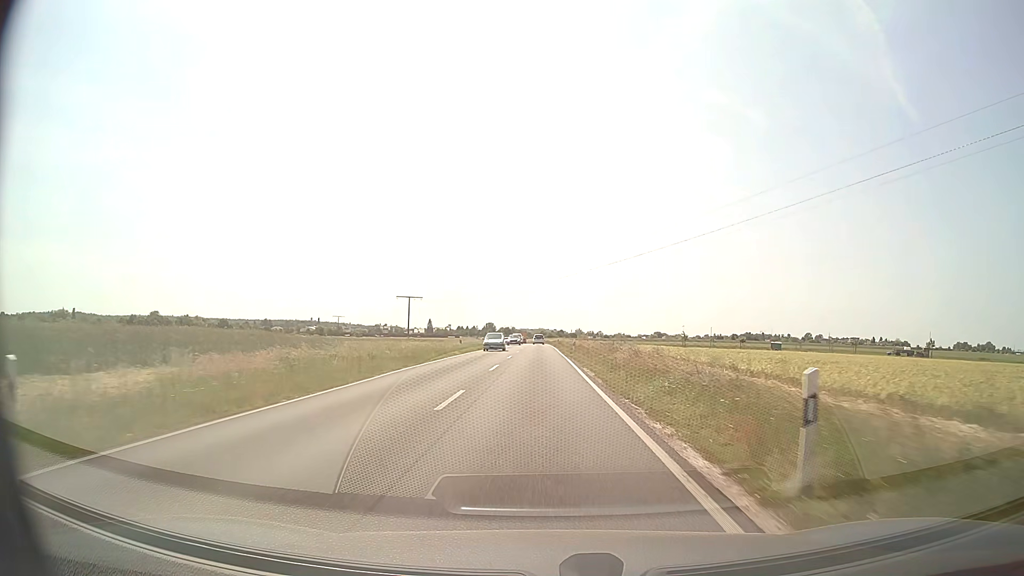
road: secondary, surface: asphalt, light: Day
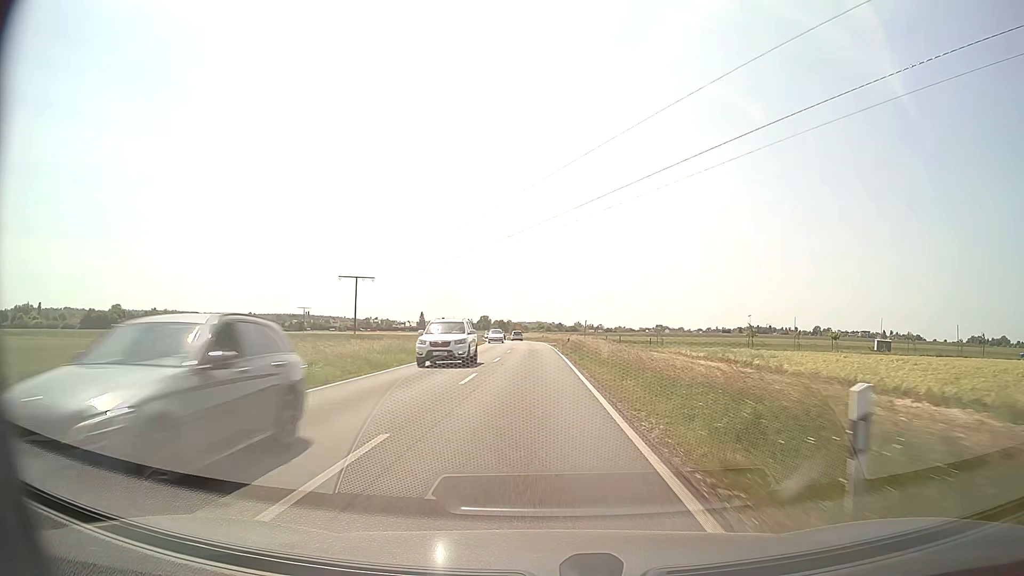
(+0.2, +43.1) m; 0°
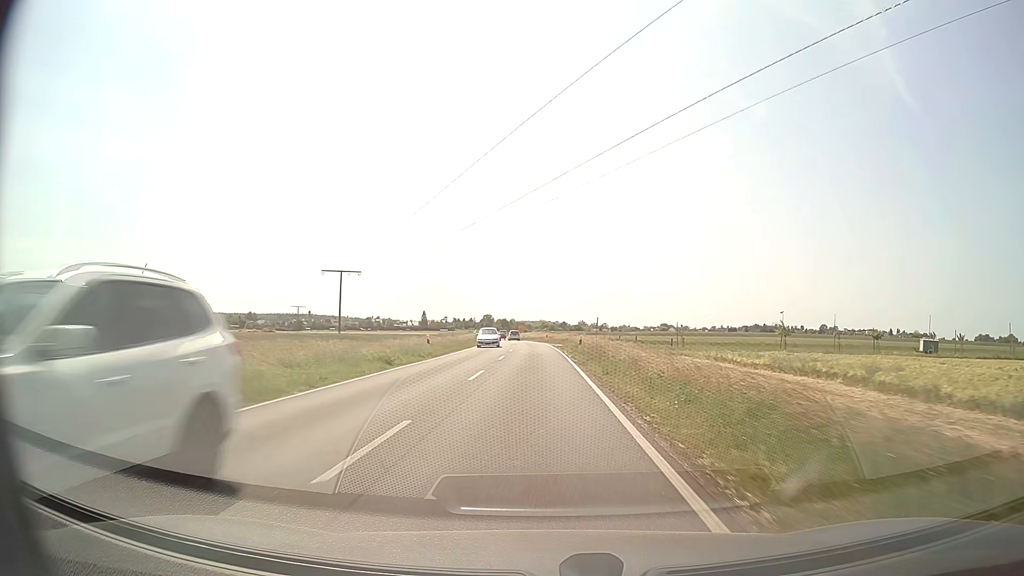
(0.0, +10.8) m; 0°
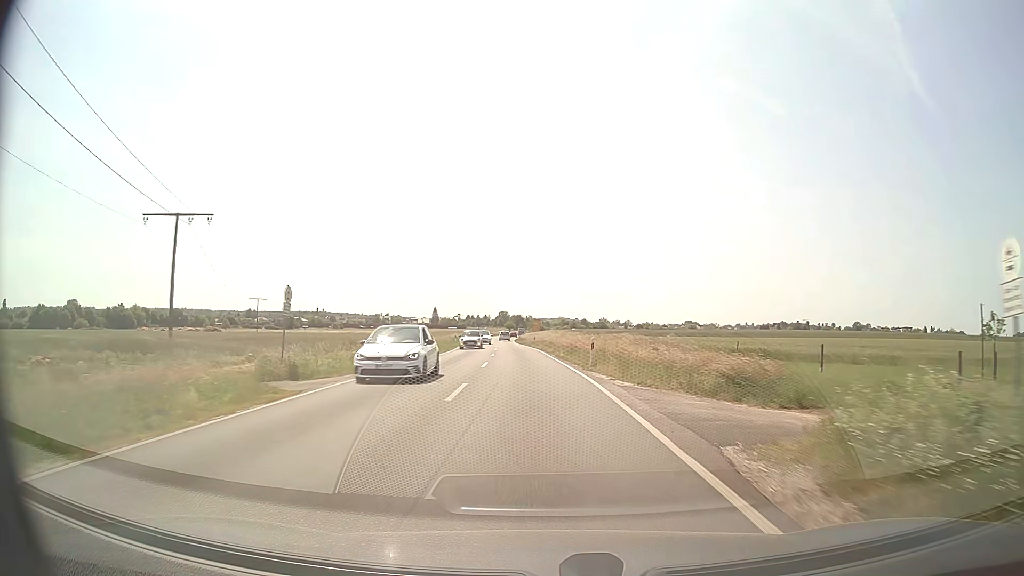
(-0.6, +53.4) m; -1°
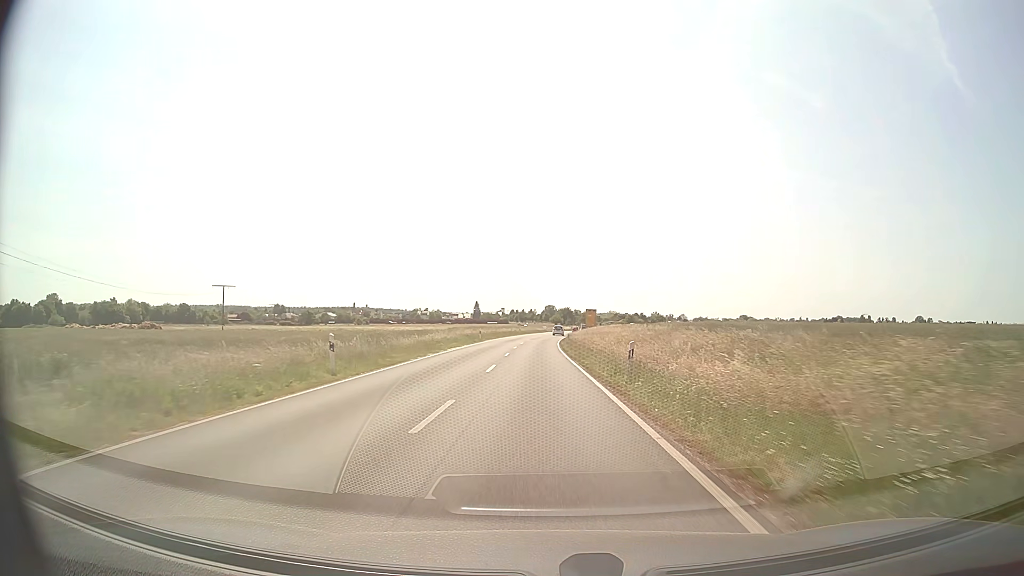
(-2.0, +51.9) m; -4°
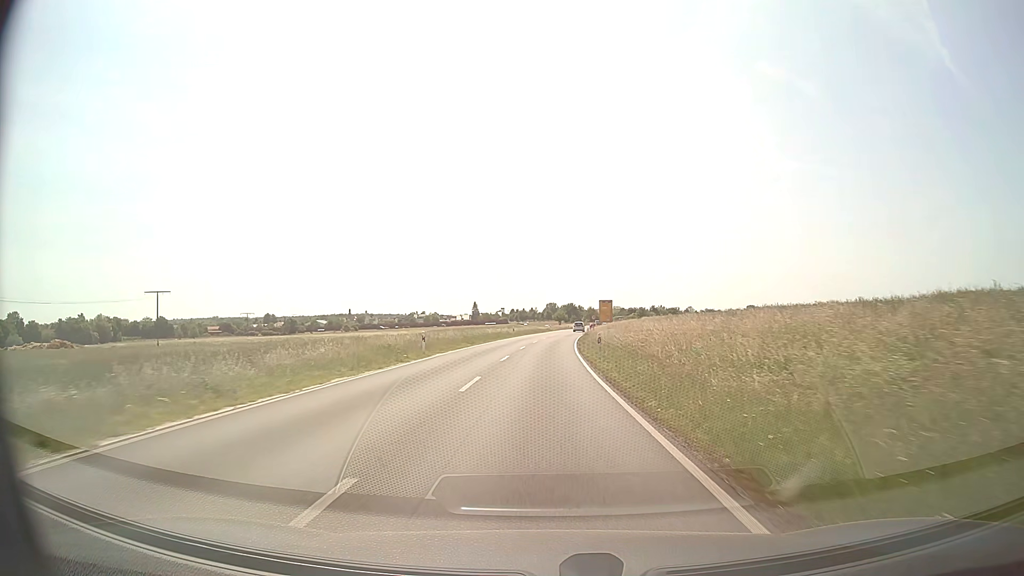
(-0.2, +30.8) m; 0°
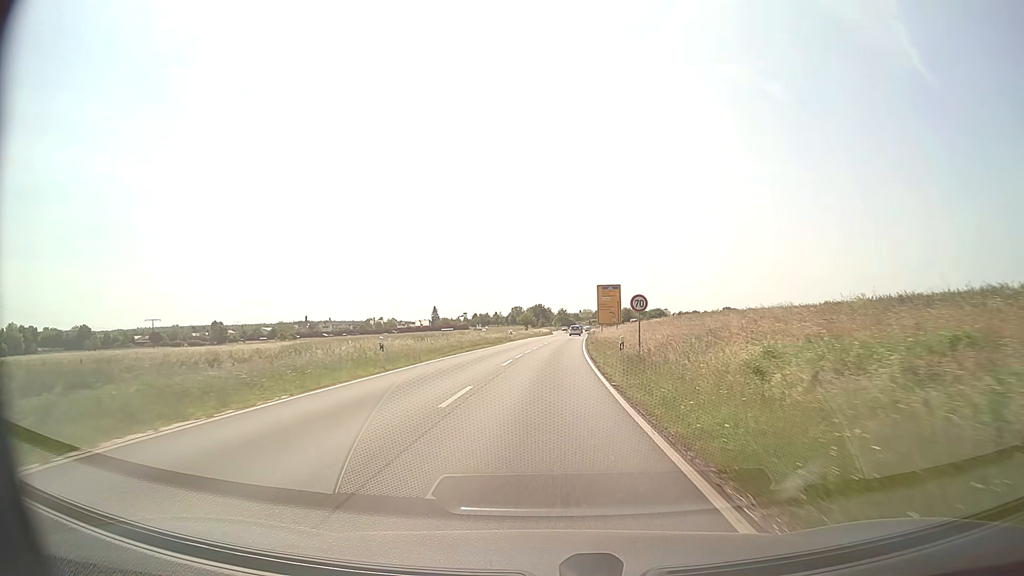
(+0.9, +50.7) m; +3°
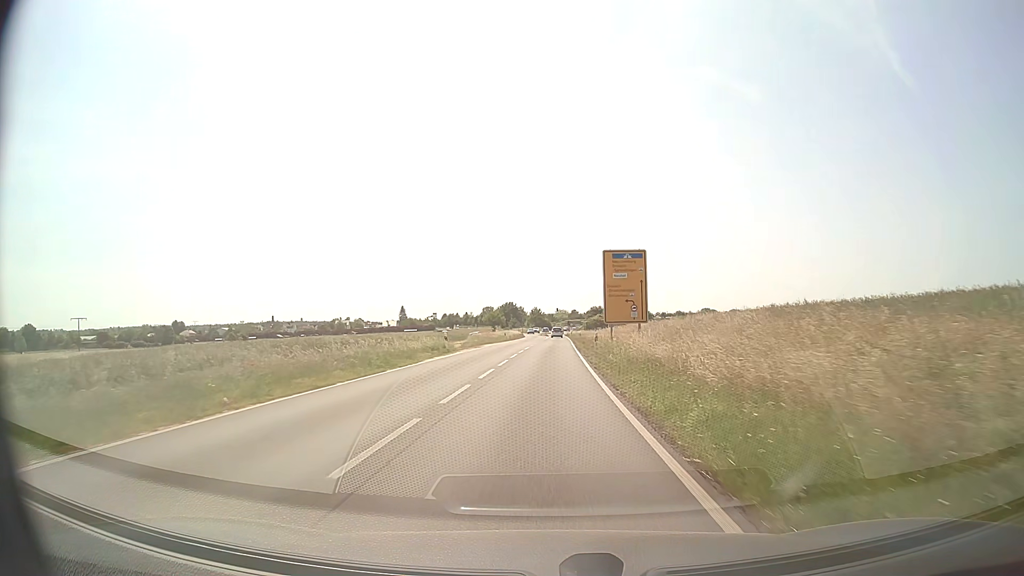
(+0.6, +29.9) m; +2°
(0, +10) (0, +20) (0, +30) (+1, +40) (+1, +50) (+1, +60) (+1, +70) (+2, +80) (+2, +90) (+2, +100) m
